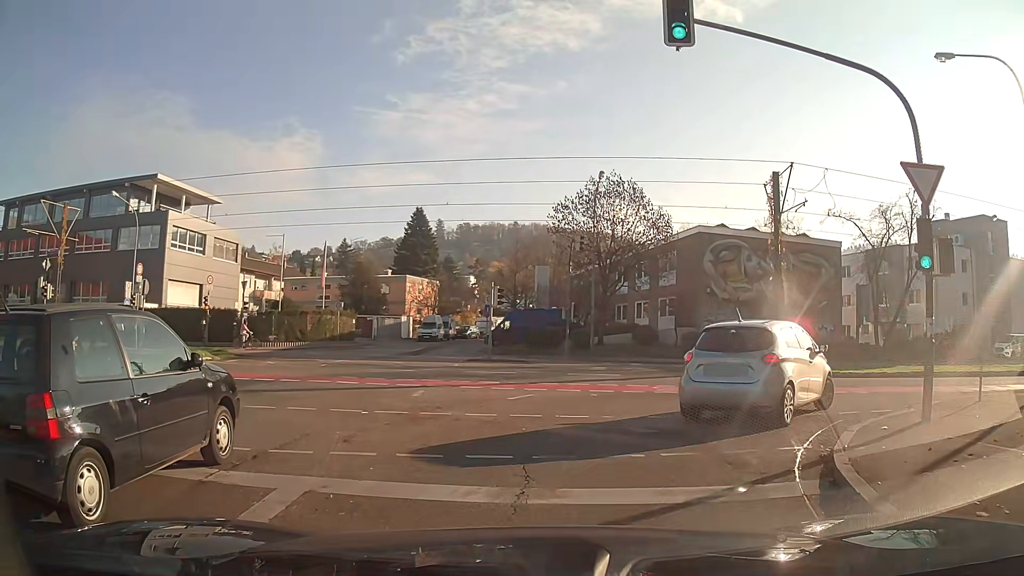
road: secondary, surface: asphalt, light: Day
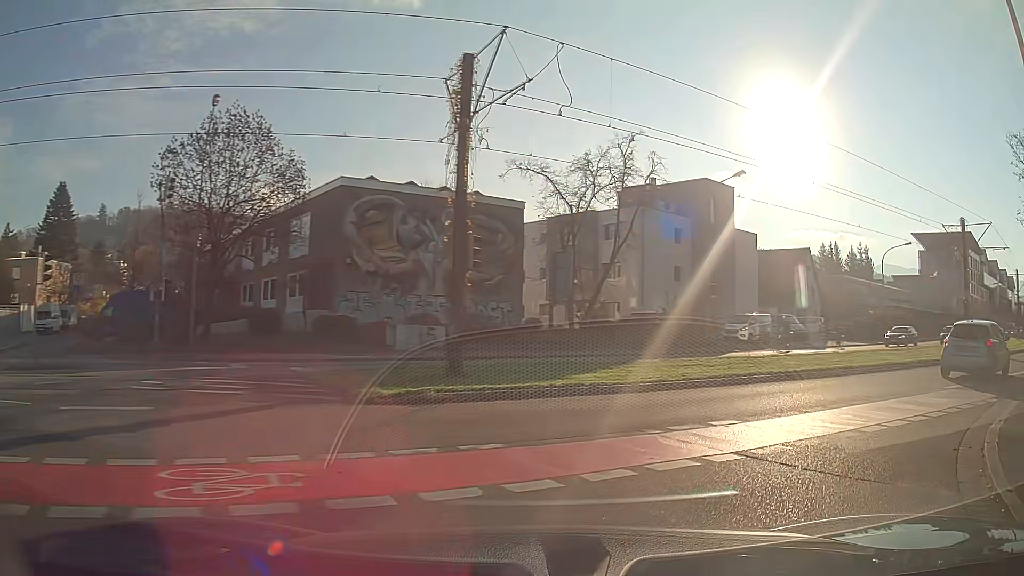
(+2.9, +10.2) m; +36°
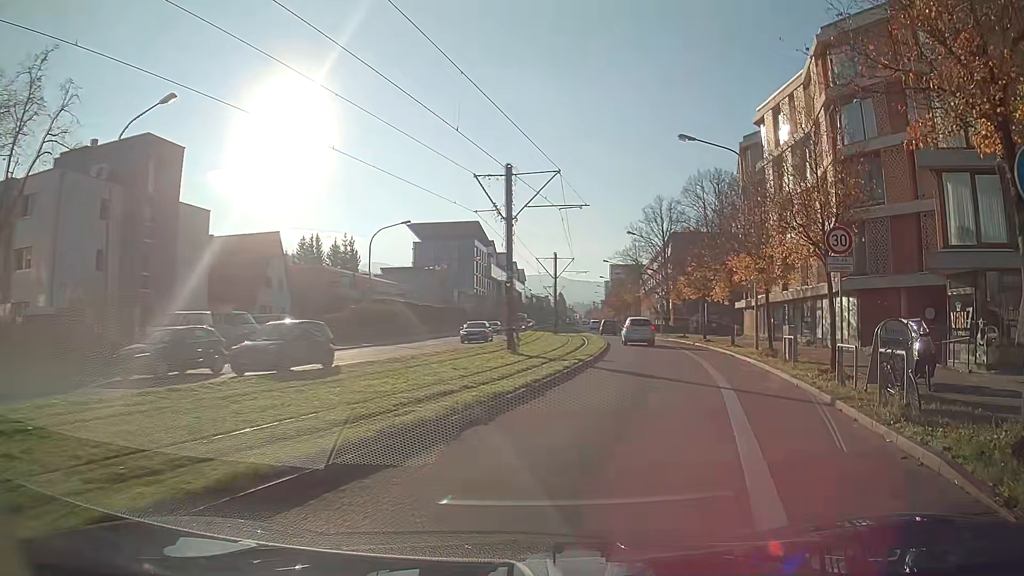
(+5.2, +12.6) m; +40°
(+1, +10) (+2, +20) (+3, +30) (+4, +40) (+4, +50) (+4, +60) (+4, +70) (+4, +80) (+4, +90) (+4, +100) m
